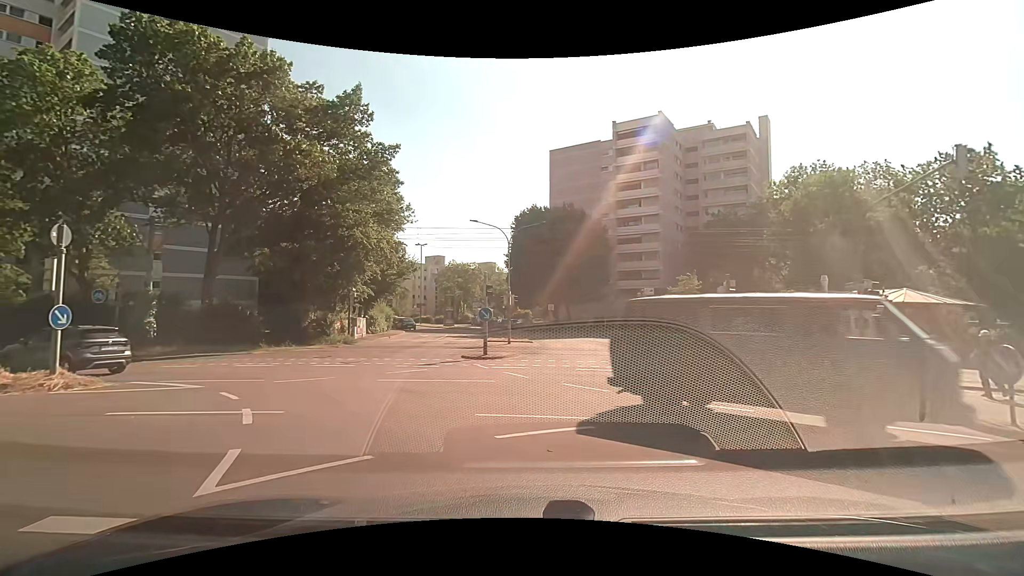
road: residential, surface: asphalt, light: Day
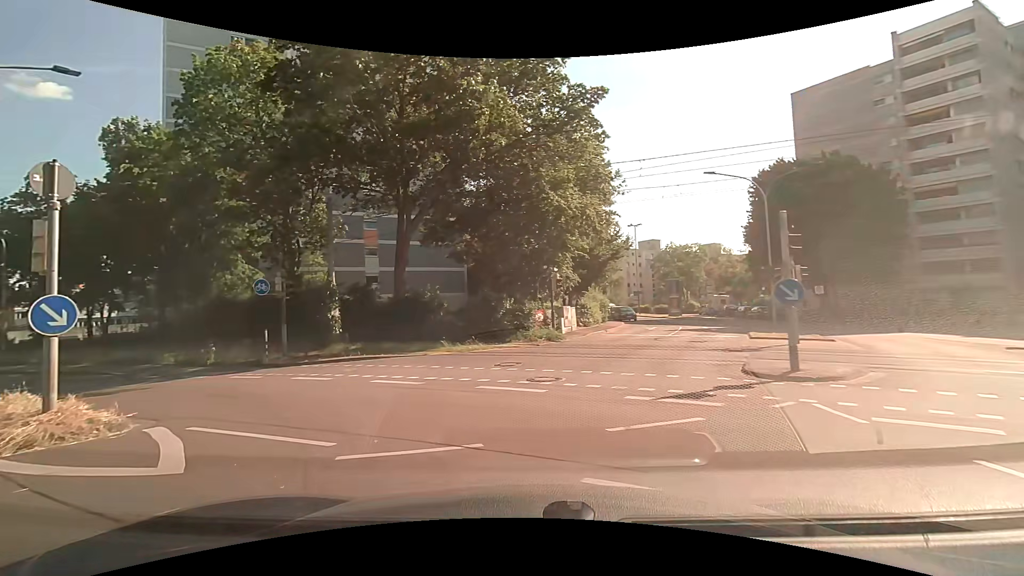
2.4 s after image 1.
(-1.7, +8.9) m; -25°
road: secondary_link
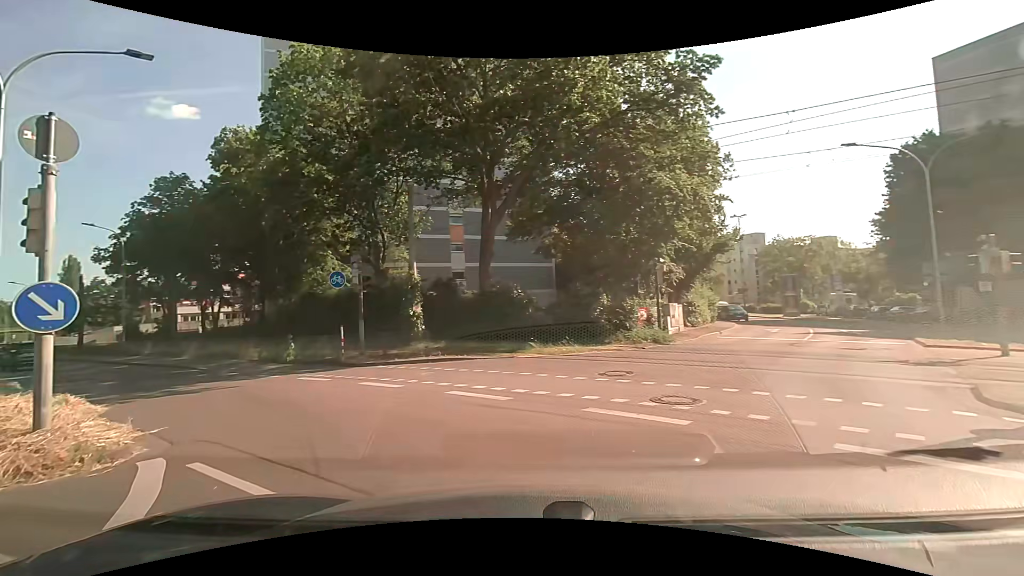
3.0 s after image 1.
(-0.2, +2.7) m; -9°
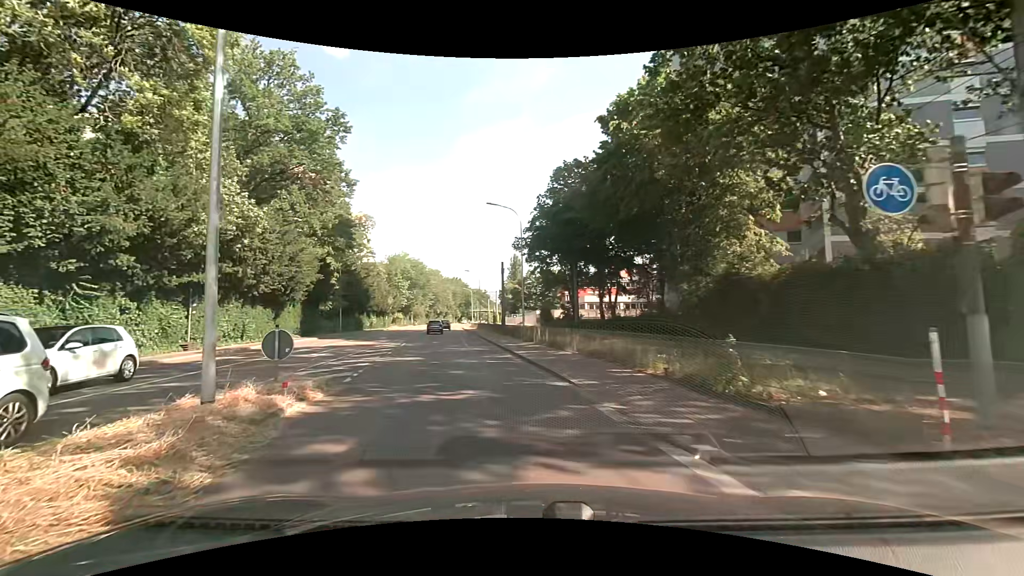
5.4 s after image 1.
(-4.6, +10.6) m; -44°
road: secondary
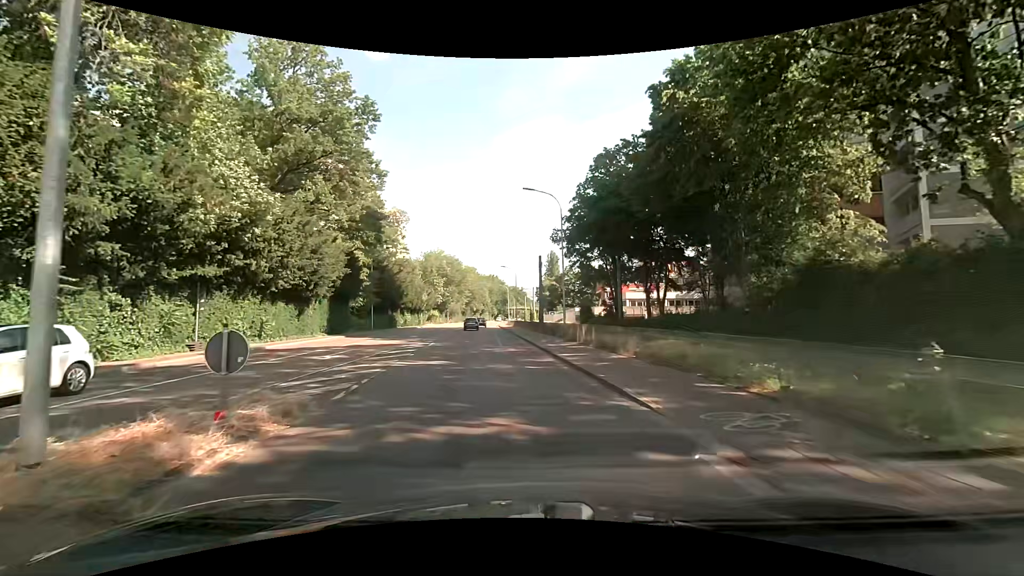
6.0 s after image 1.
(-0.1, +3.2) m; -4°
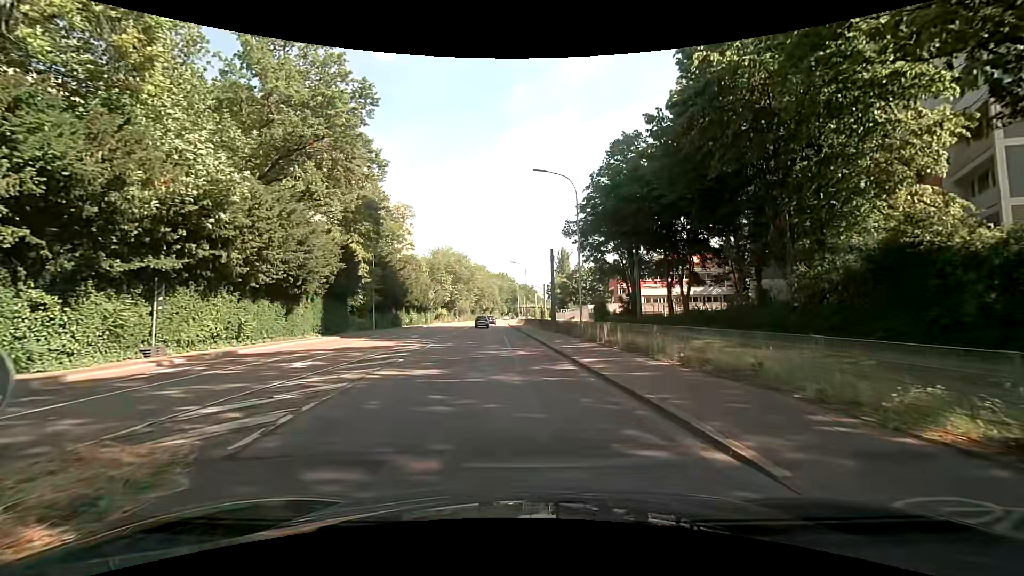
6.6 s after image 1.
(0.0, +3.4) m; +1°
